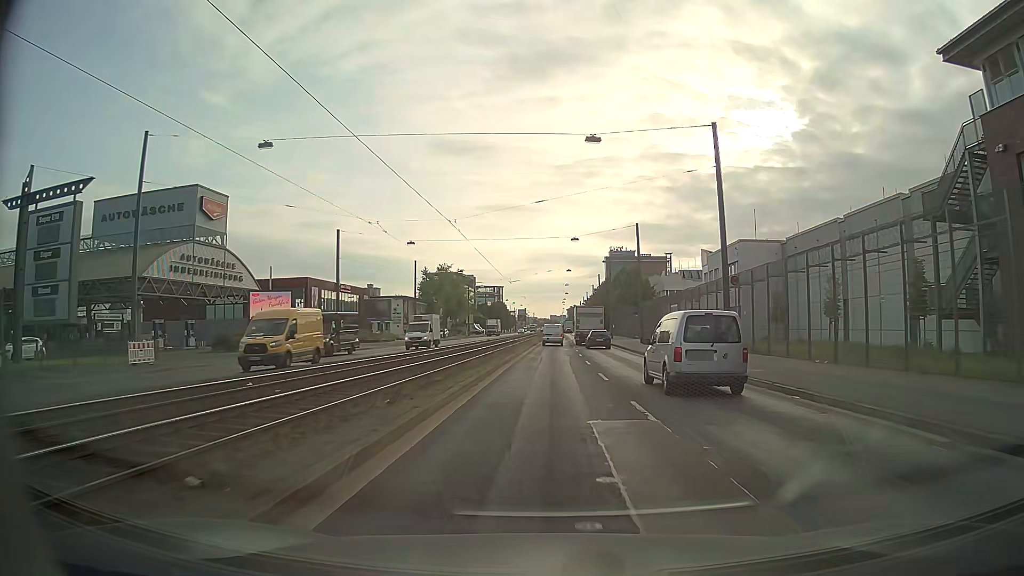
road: primary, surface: asphalt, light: Day
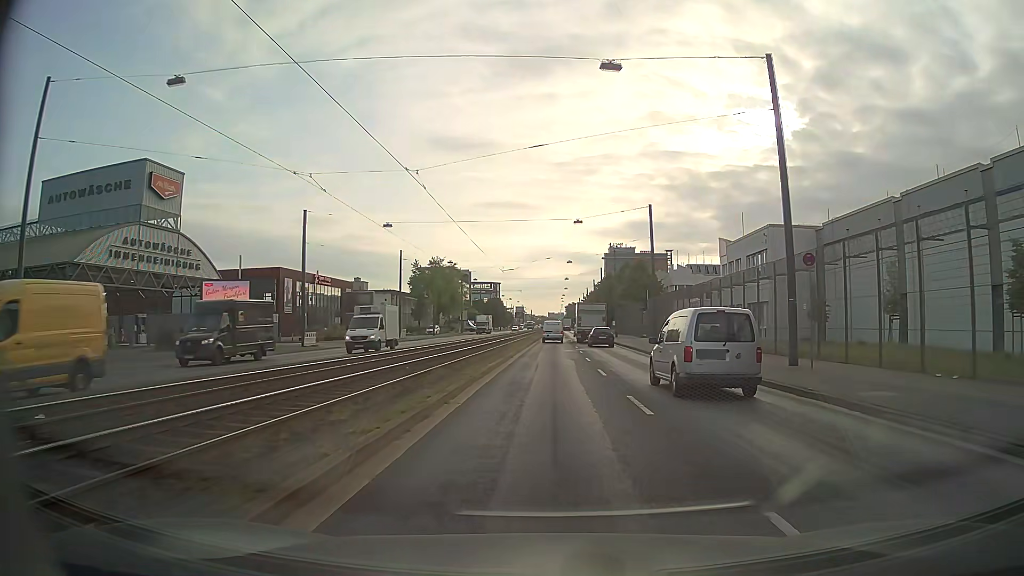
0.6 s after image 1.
(0.0, +8.3) m; 0°
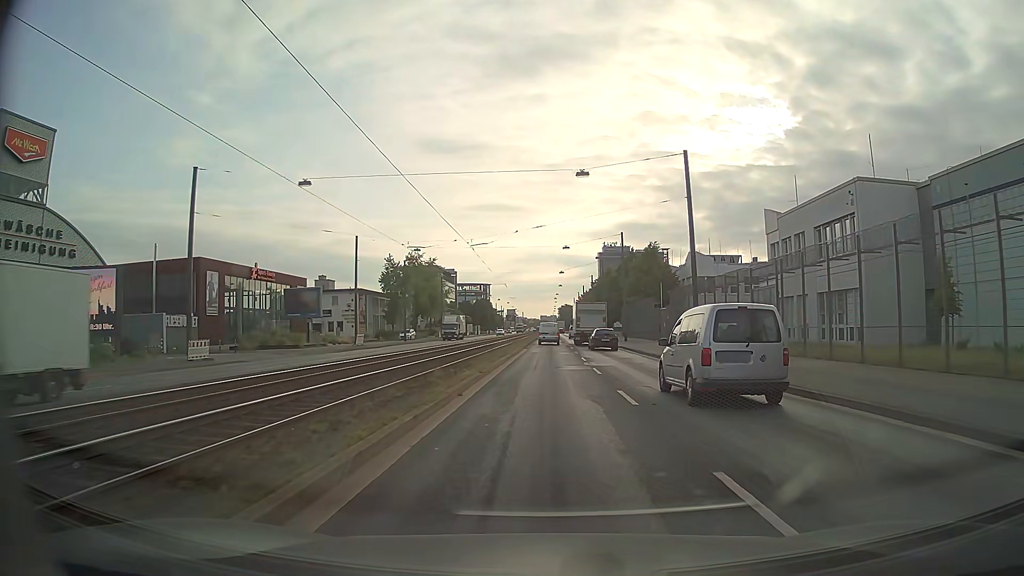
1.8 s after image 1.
(+0.1, +16.5) m; +1°
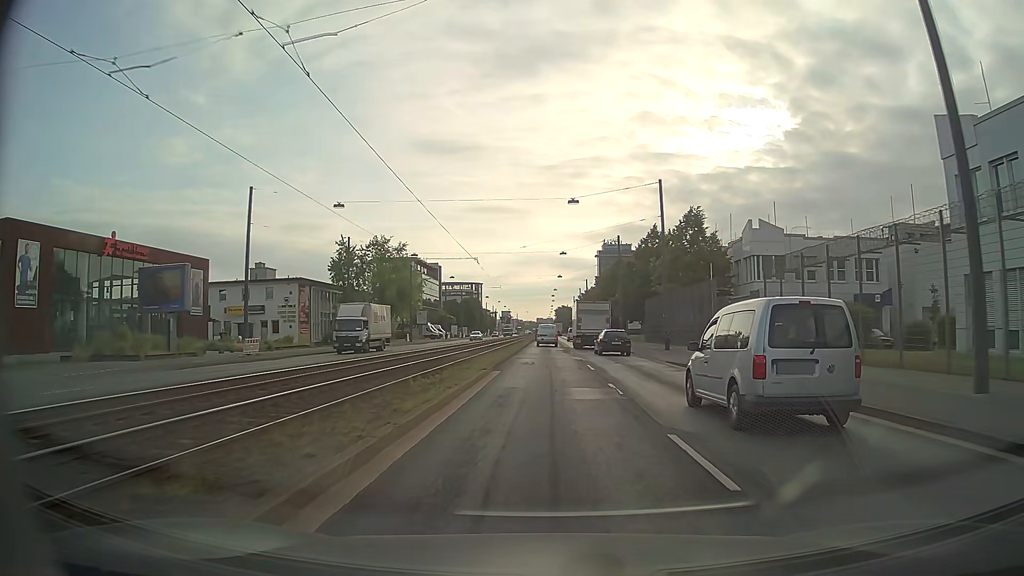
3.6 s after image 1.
(+0.2, +24.6) m; 0°
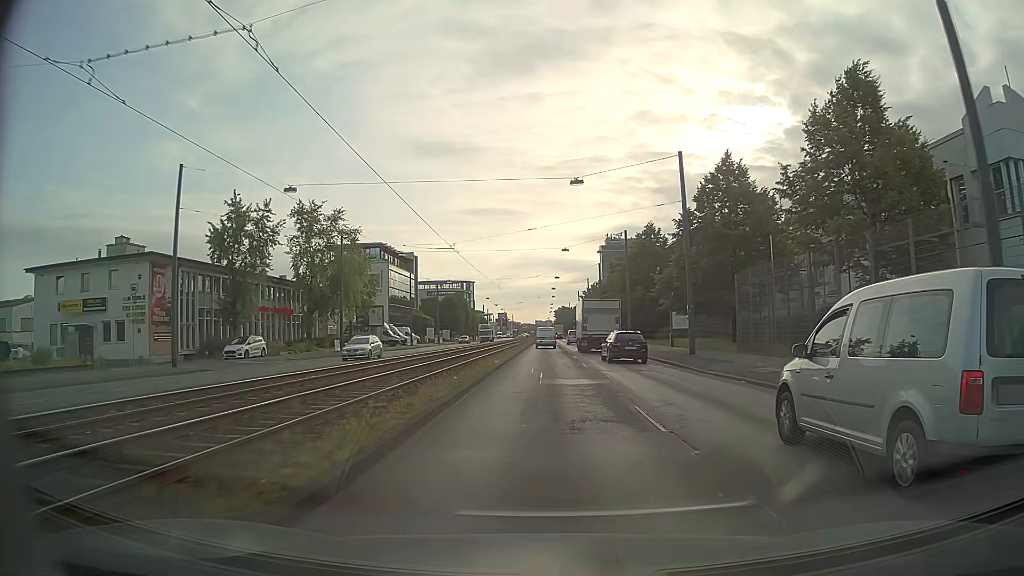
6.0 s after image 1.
(+0.1, +32.4) m; 0°
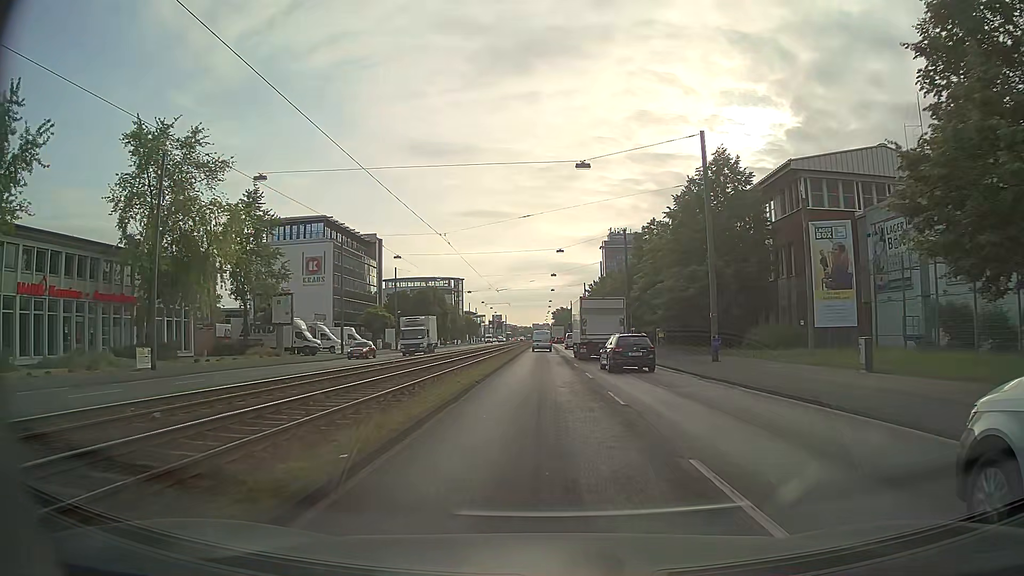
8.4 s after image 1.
(+0.1, +32.1) m; 0°
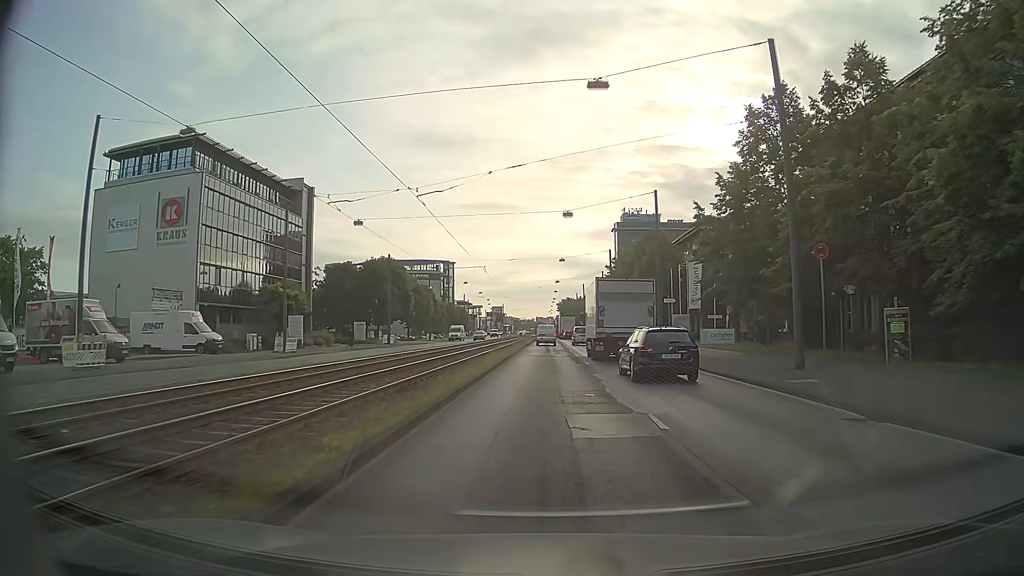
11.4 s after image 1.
(-0.2, +39.8) m; -1°
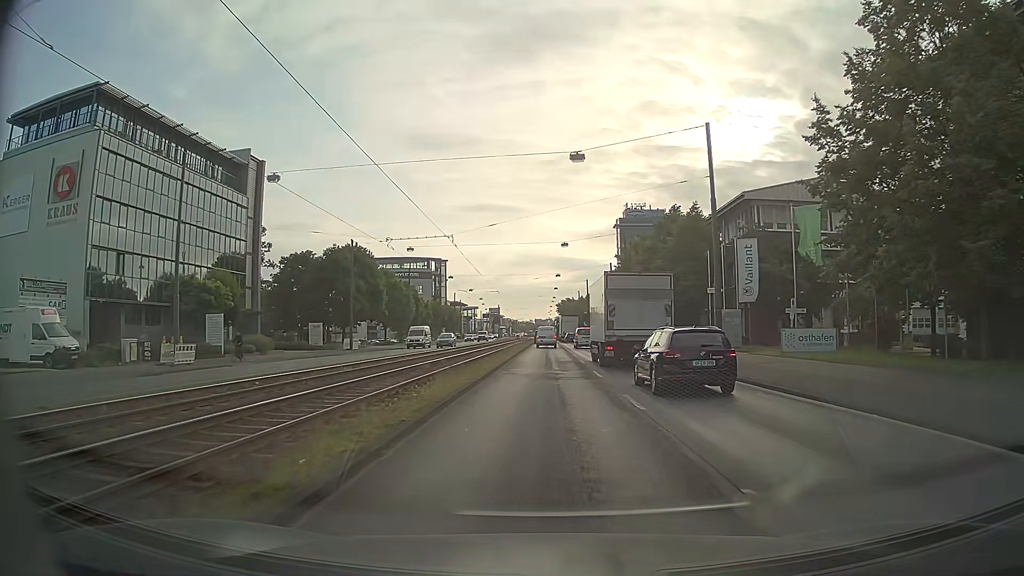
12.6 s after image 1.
(0.0, +15.6) m; 0°
(0, +10) (0, +20) (0, +30) (0, +40) (0, +50) (0, +60) (0, +70) (0, +80) (0, +90) (+1, +100) m
